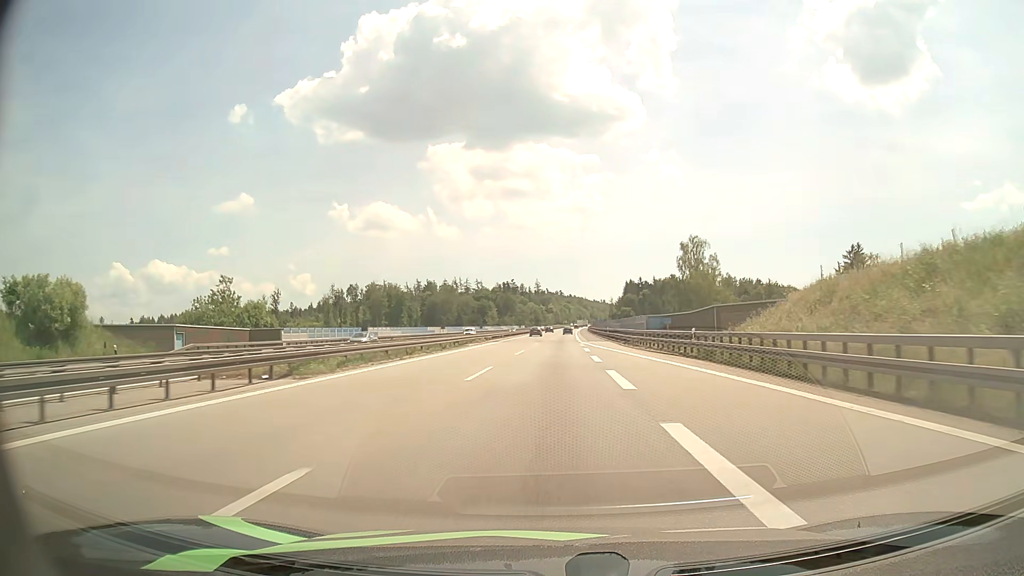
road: motorway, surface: asphalt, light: Day
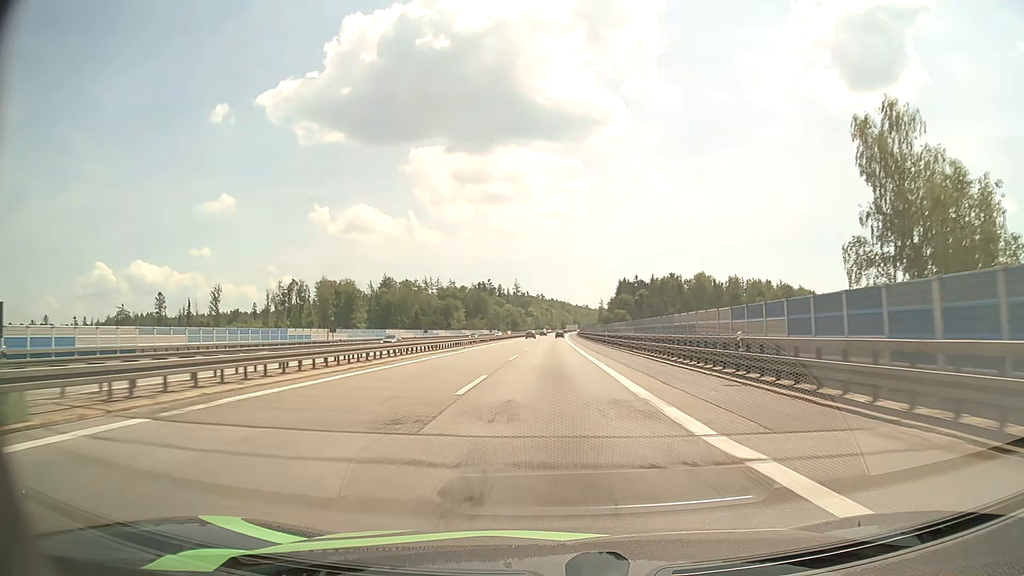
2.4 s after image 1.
(+0.7, +57.6) m; +2°
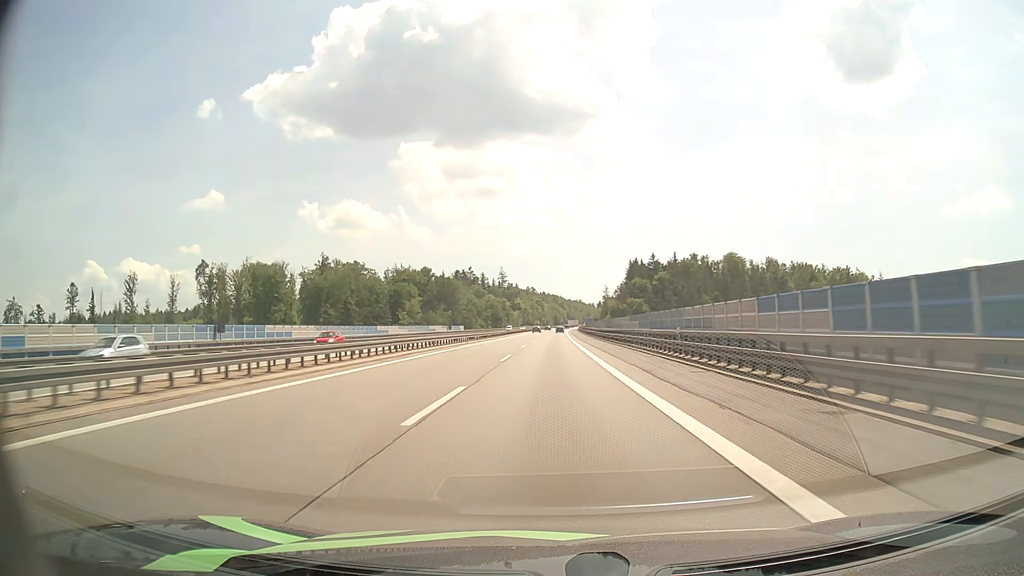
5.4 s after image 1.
(+0.5, +76.1) m; +1°
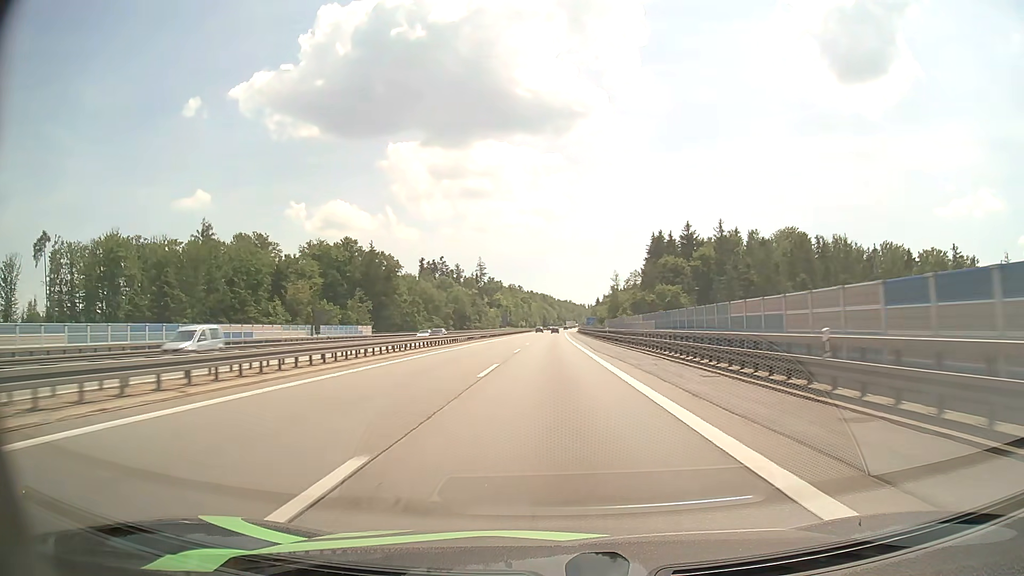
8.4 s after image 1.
(+0.5, +79.7) m; +1°
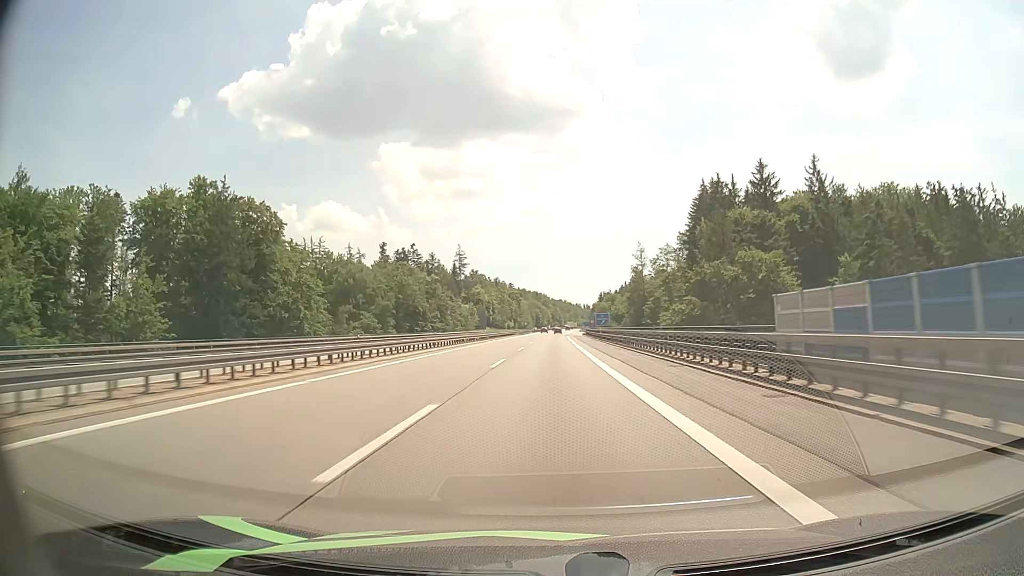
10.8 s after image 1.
(+0.5, +66.0) m; +1°
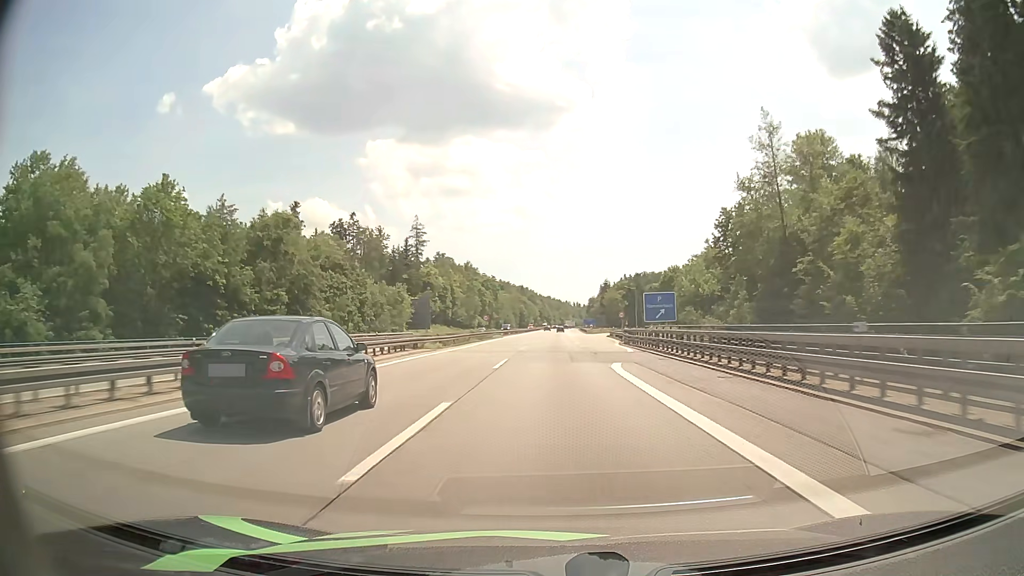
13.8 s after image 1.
(+0.3, +84.7) m; +1°
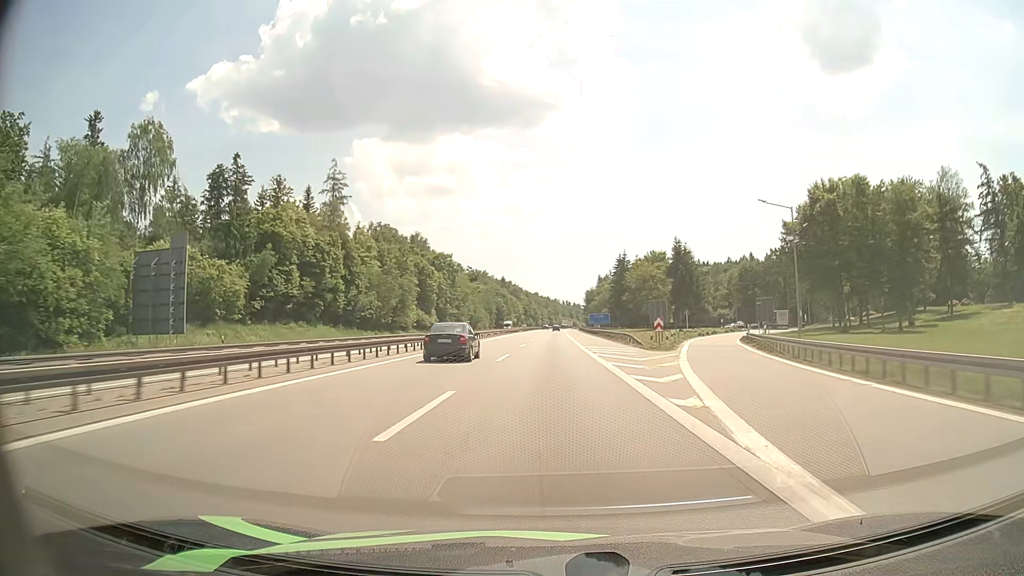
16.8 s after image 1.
(+0.9, +86.5) m; +1°
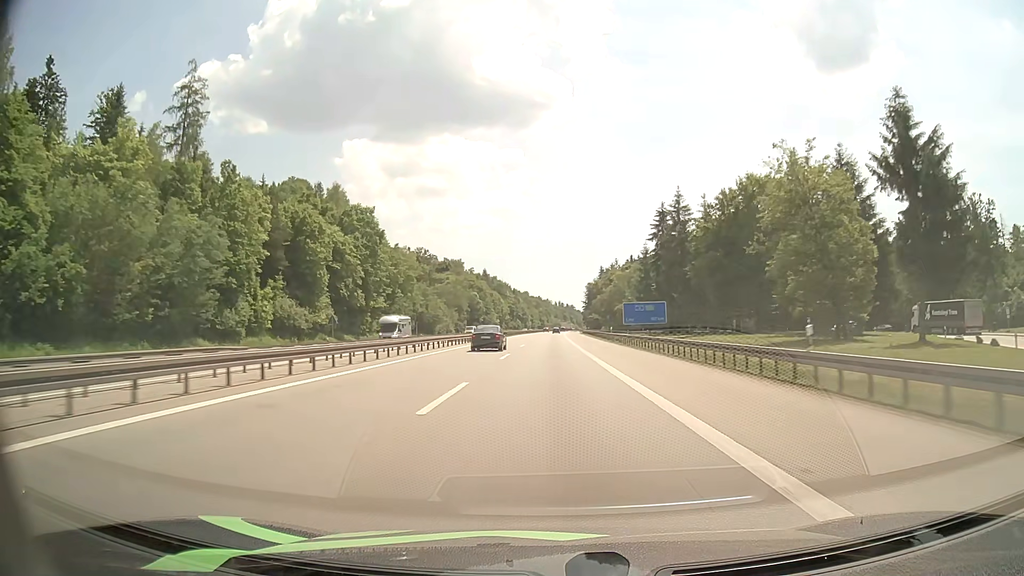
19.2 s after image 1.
(+0.4, +70.2) m; +1°
(0, +10) (0, +20) (0, +30) (0, +40) (0, +50) (0, +60) (0, +70) (0, +80) (0, +90) (+1, +100) m
